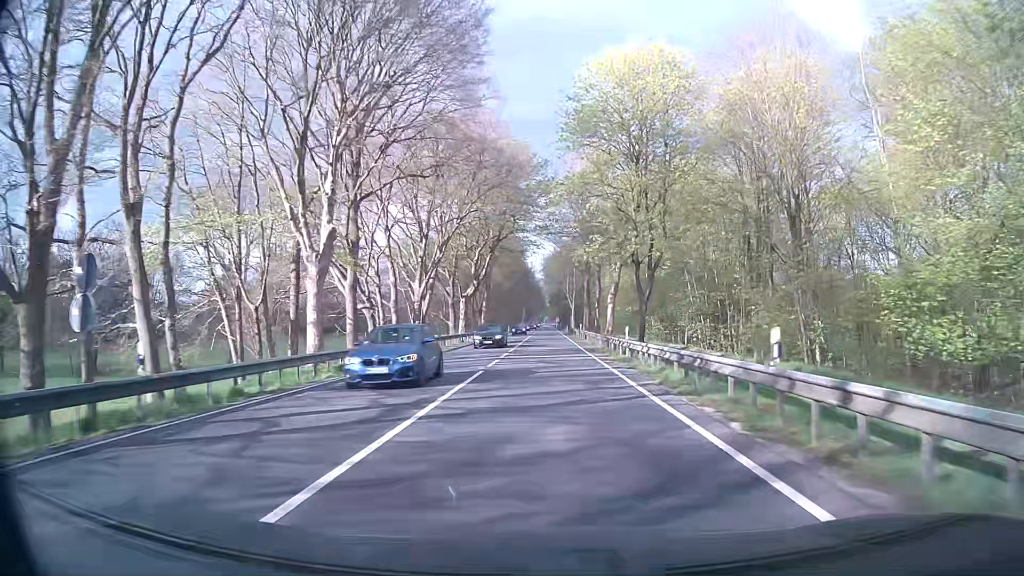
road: primary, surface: asphalt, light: Day
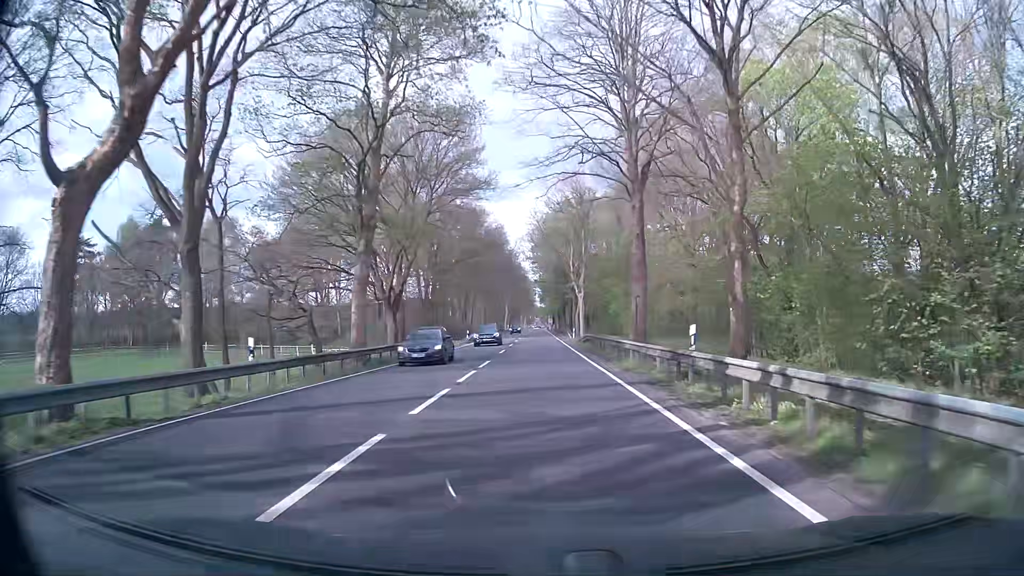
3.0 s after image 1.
(+0.5, +53.6) m; +1°
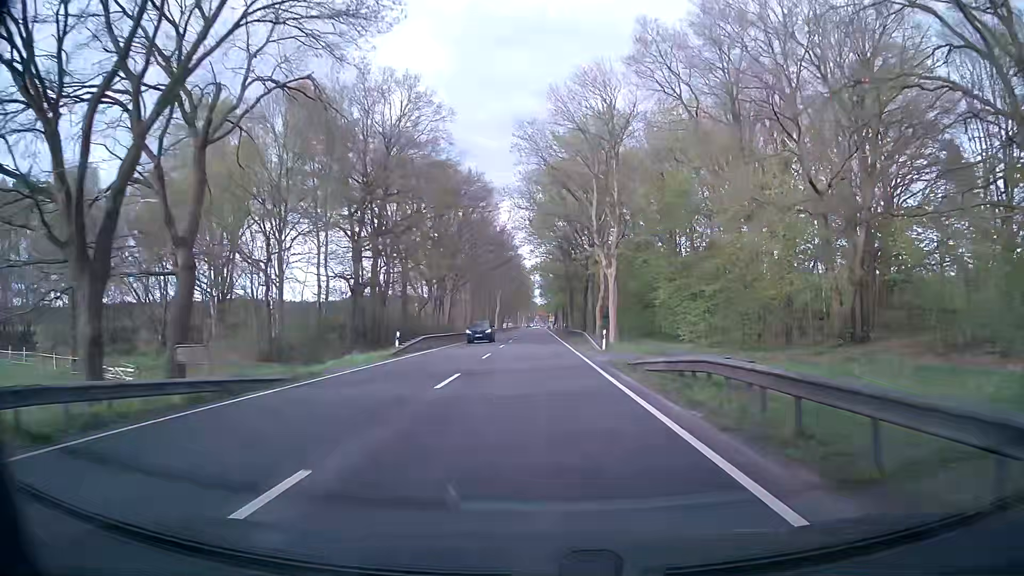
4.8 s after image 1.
(0.0, +32.2) m; +1°
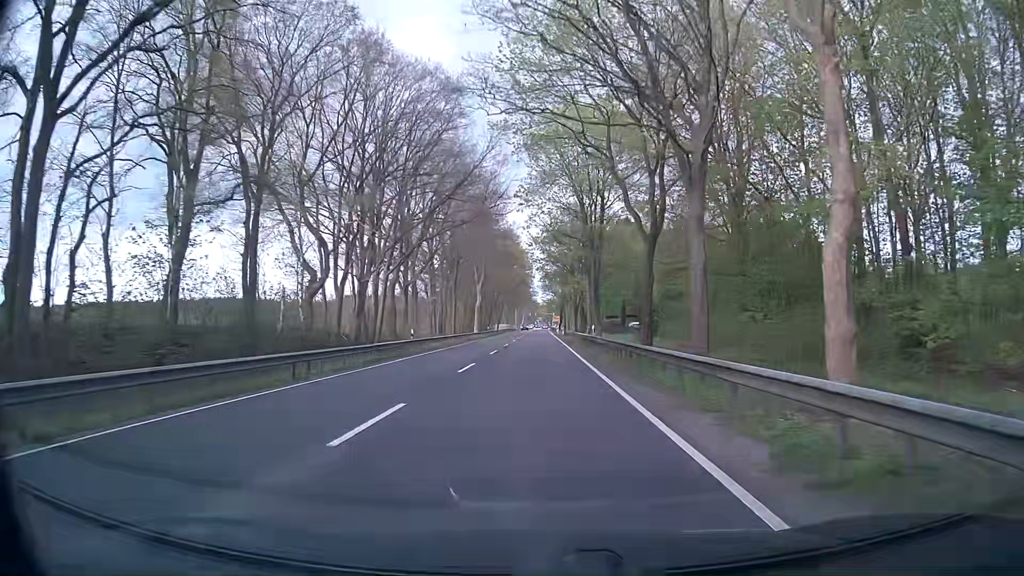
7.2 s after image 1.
(-0.4, +42.9) m; +1°
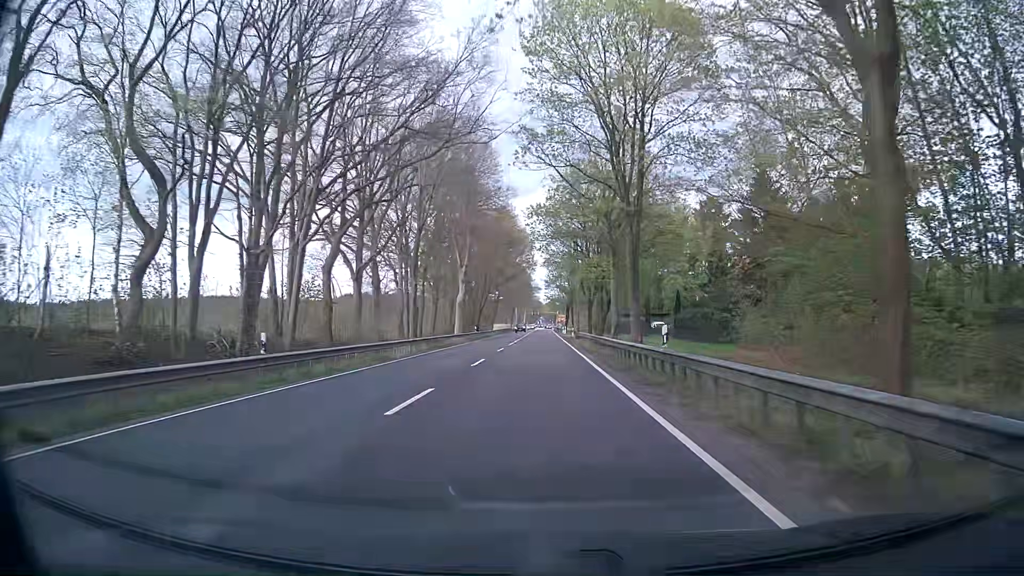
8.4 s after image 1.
(-0.5, +21.5) m; -1°
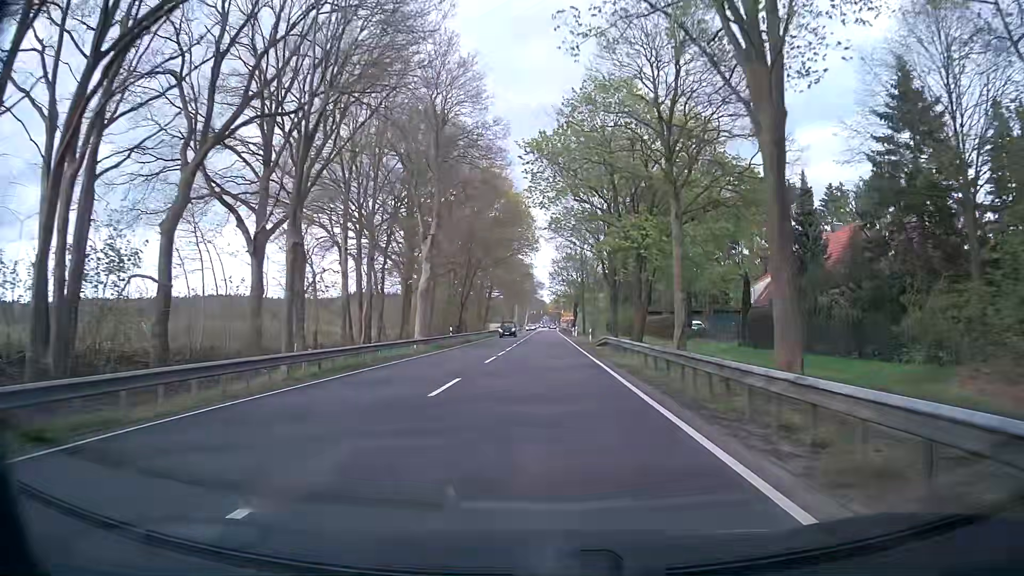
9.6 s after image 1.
(-0.2, +21.5) m; 0°
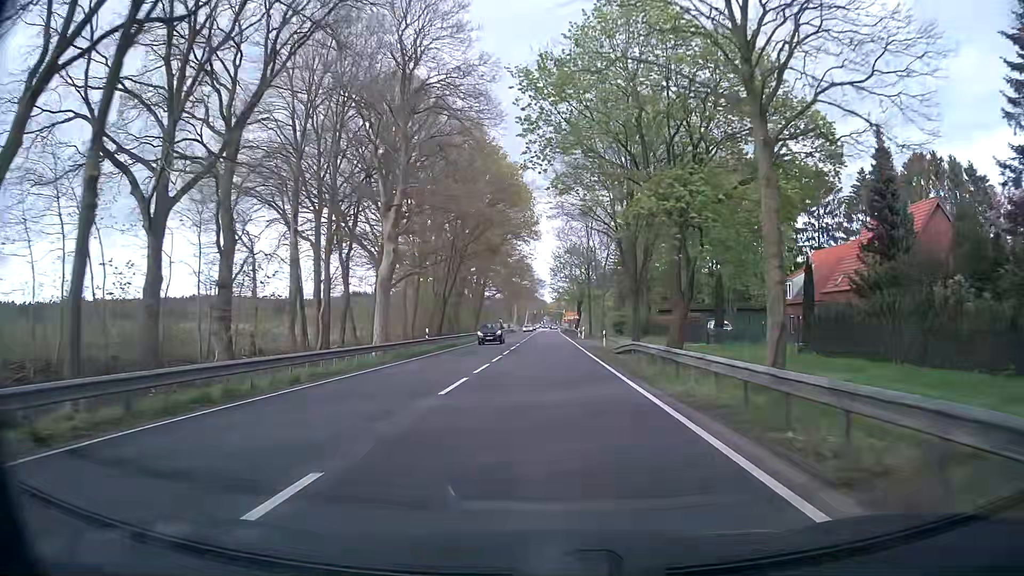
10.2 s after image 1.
(-0.1, +10.7) m; 0°
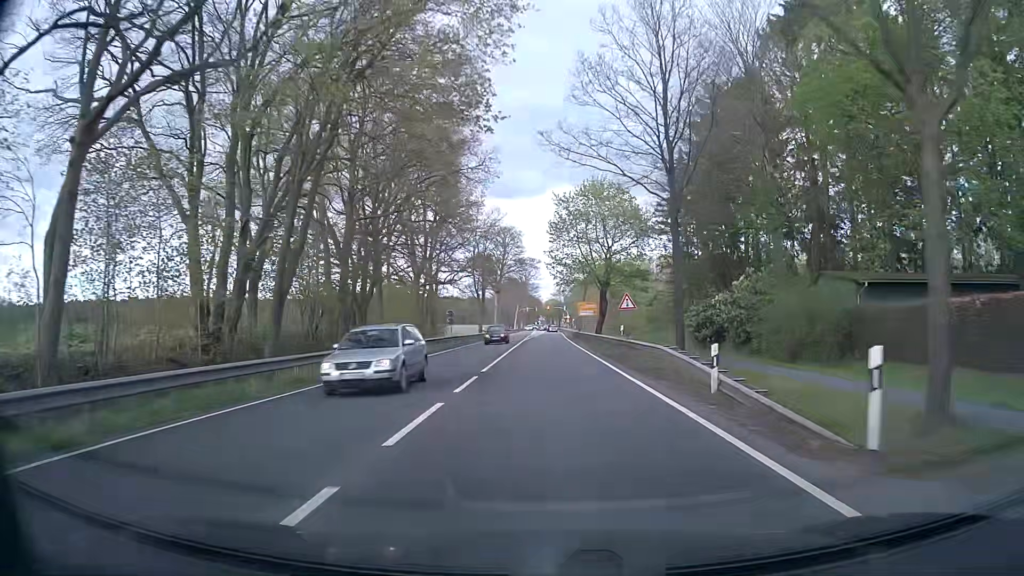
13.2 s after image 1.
(-0.3, +53.7) m; 0°
(0, +10) (0, +20) (0, +30) (0, +40) (0, +50) (+1, +60) (+1, +70) (+1, +80) (+1, +90) (+2, +100) m
